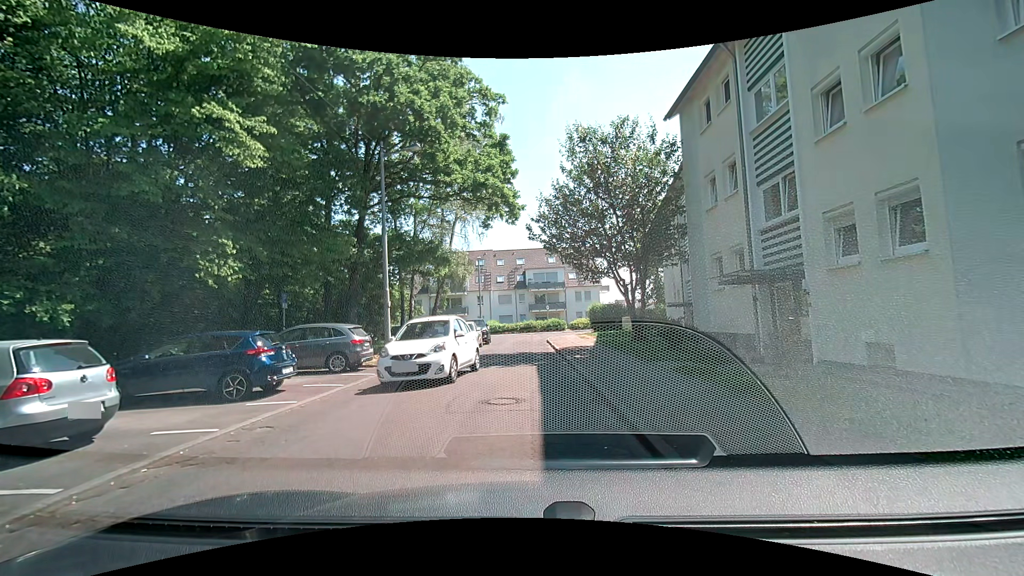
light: Day
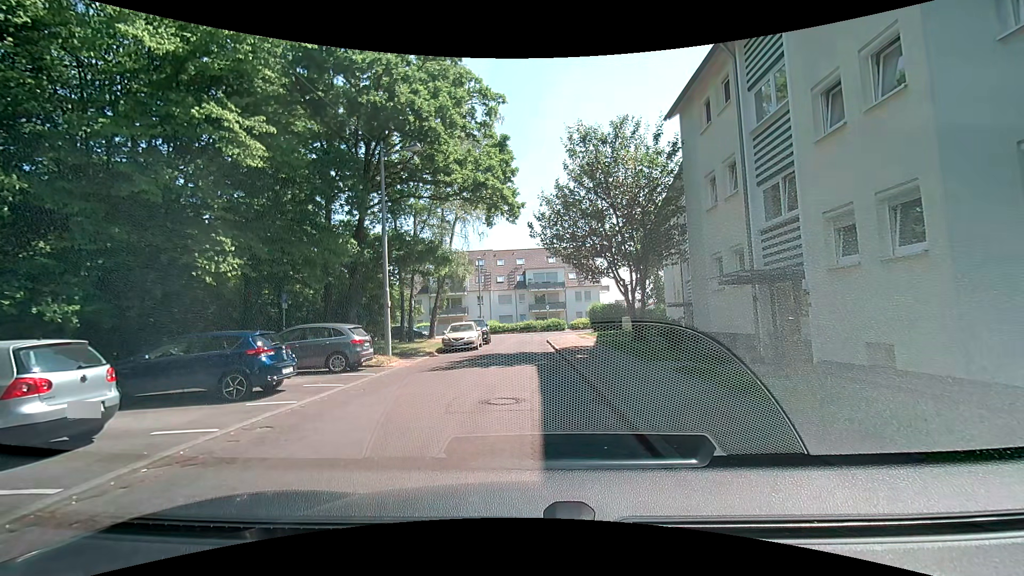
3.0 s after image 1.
(0.0, 0.0) m; 0°
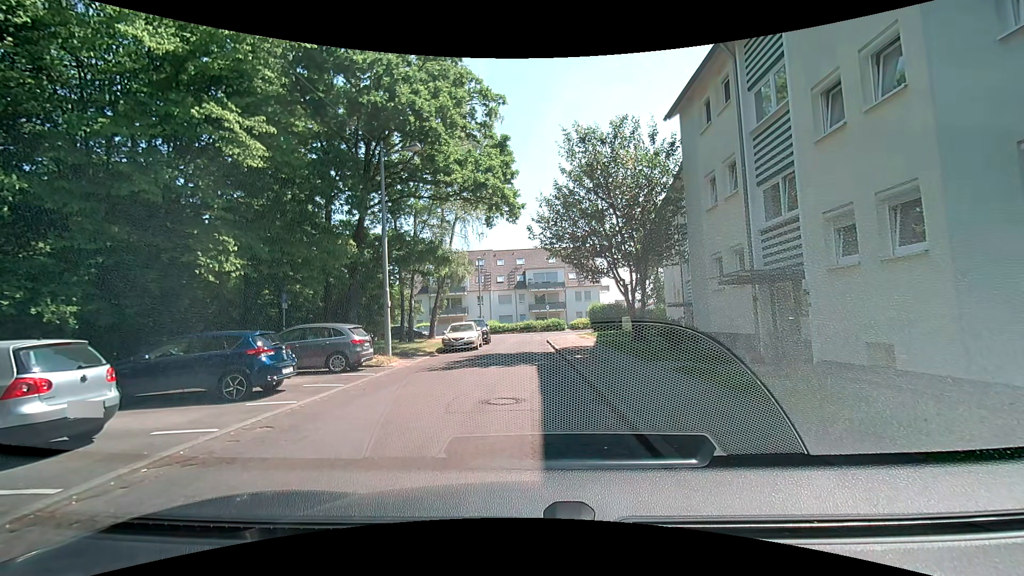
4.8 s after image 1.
(0.0, 0.0) m; 0°
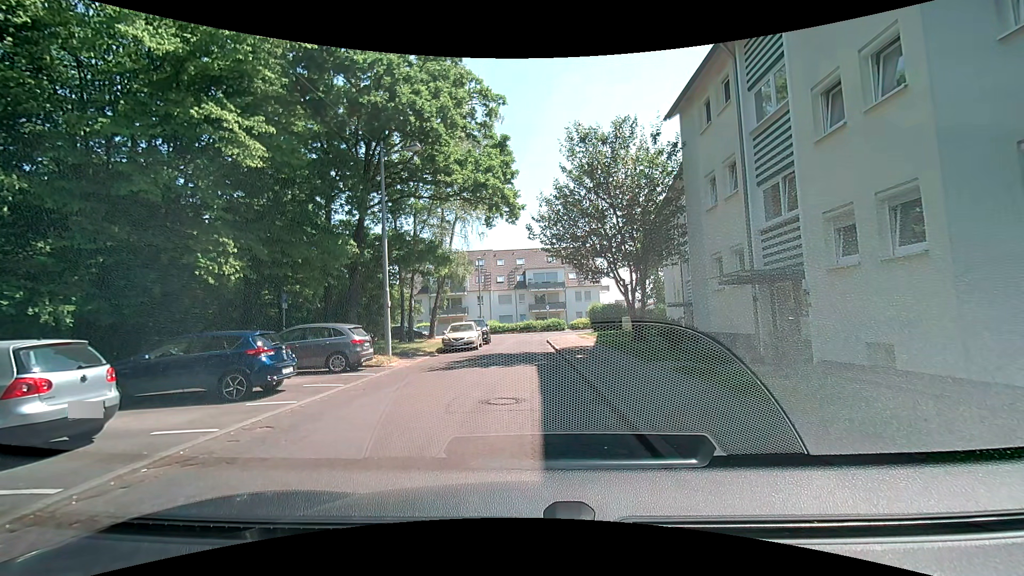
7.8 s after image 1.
(0.0, 0.0) m; 0°
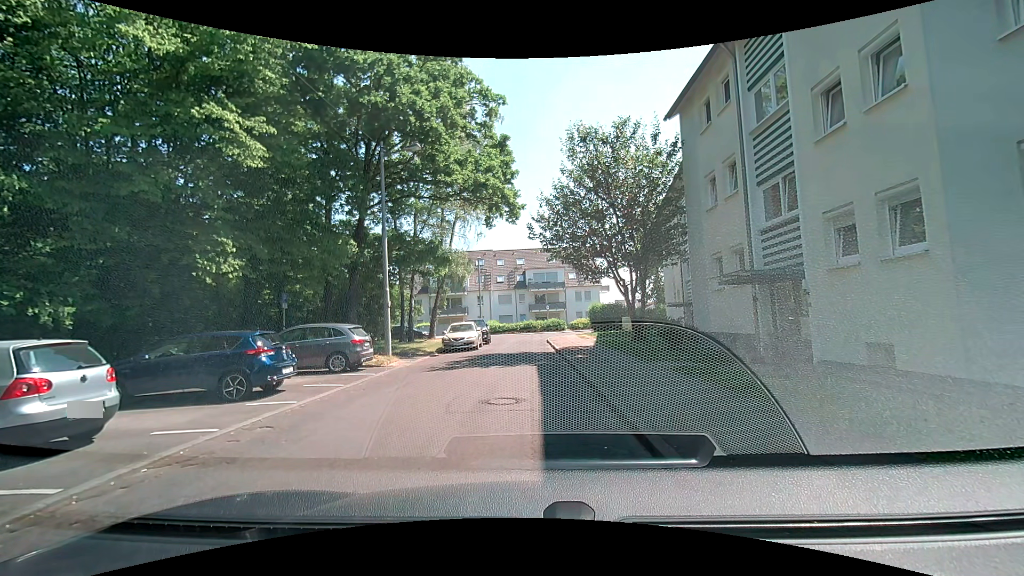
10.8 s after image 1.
(0.0, 0.0) m; 0°
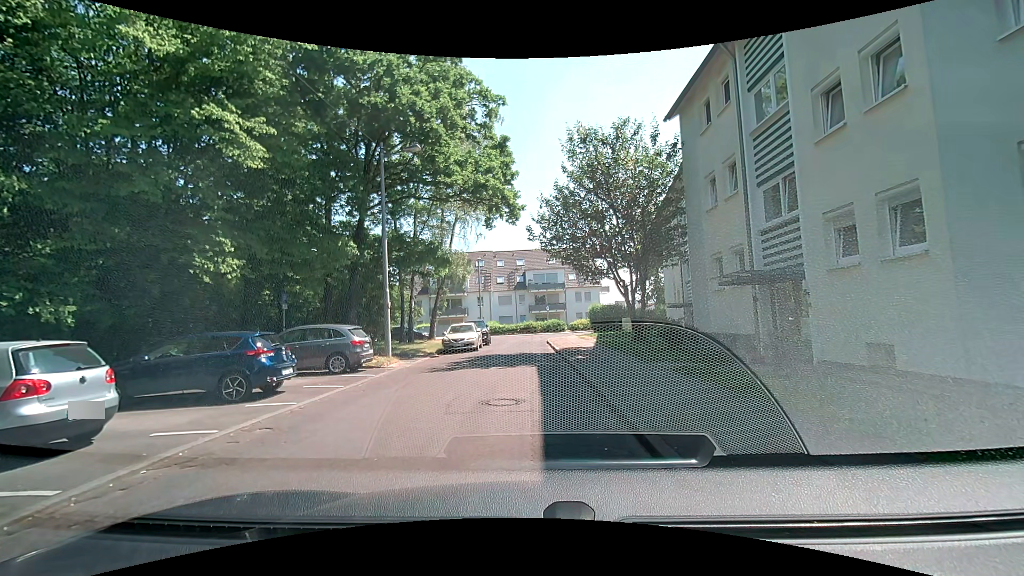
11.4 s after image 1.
(0.0, 0.0) m; 0°
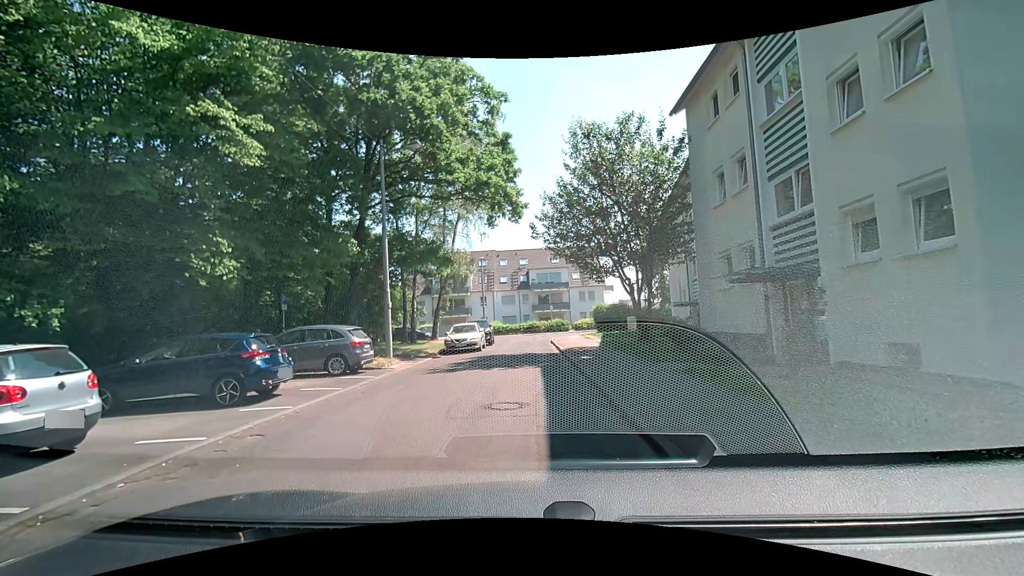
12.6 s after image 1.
(0.0, +0.4) m; 0°
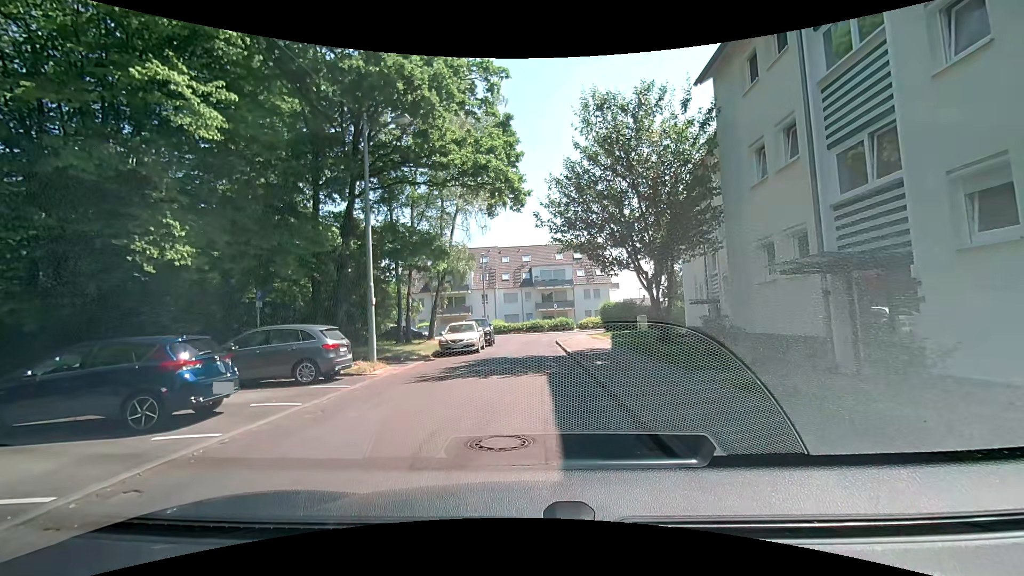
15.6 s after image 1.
(0.0, +2.3) m; 0°
